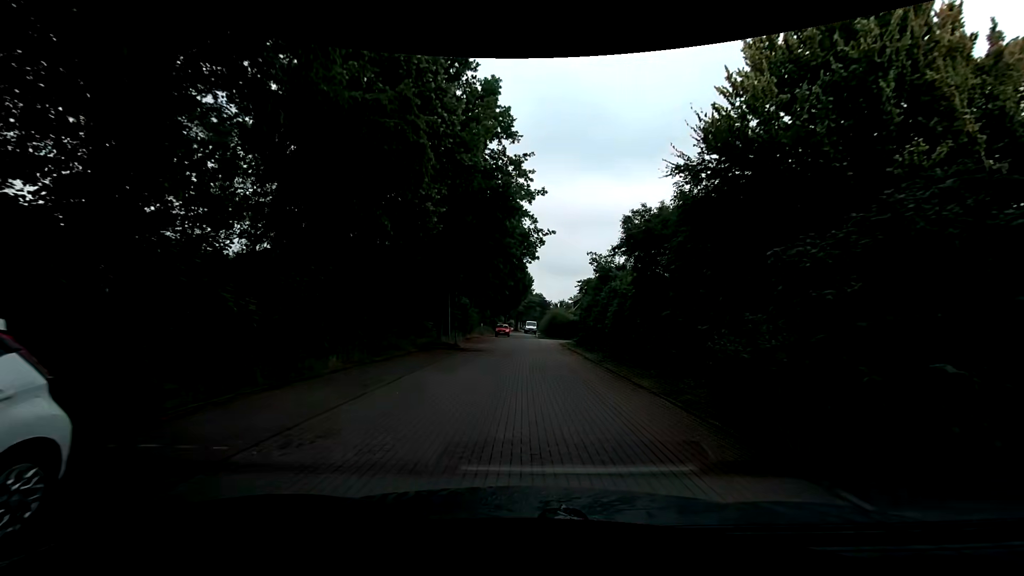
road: residential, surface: paving_stones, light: Day
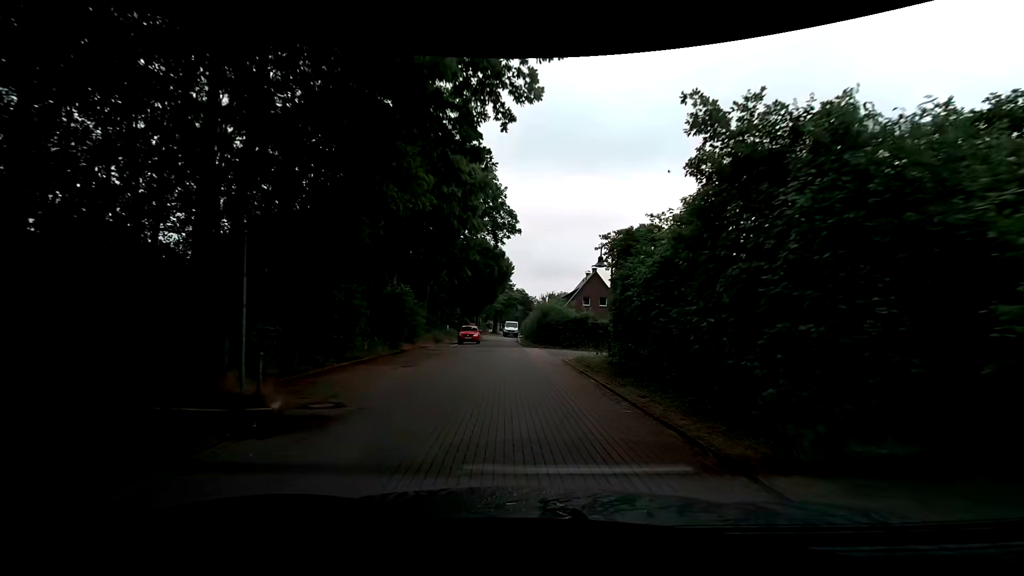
(+0.3, +17.8) m; +3°
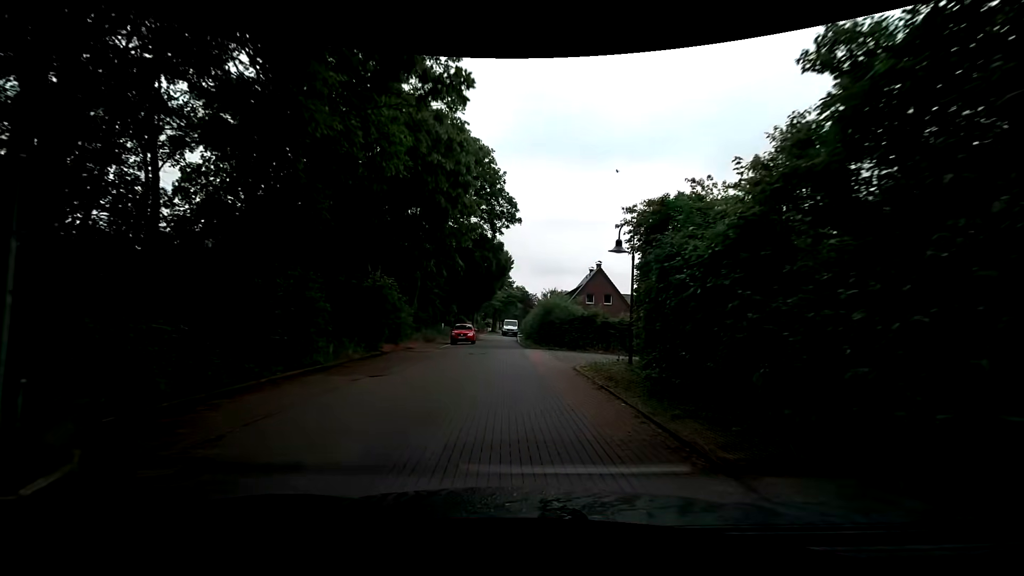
(0.0, +3.8) m; -1°
(0, +10) (0, +20) (-1, +30) (-1, +40) (-2, +50) (-3, +60) (-4, +70) (-5, +80) (-4, +90) (-2, +100) m
